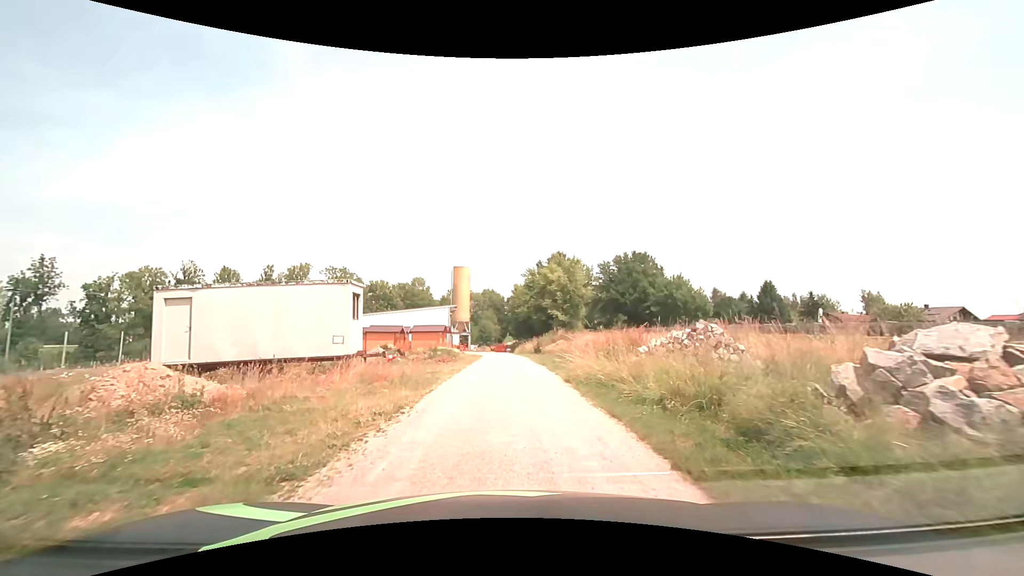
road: unclassified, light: Day
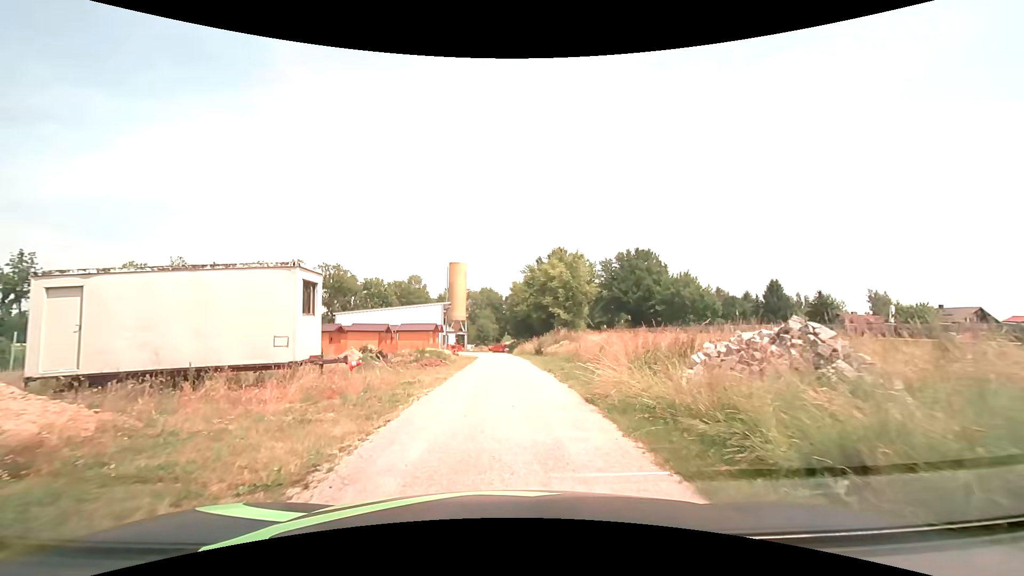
(0.0, +4.1) m; 0°
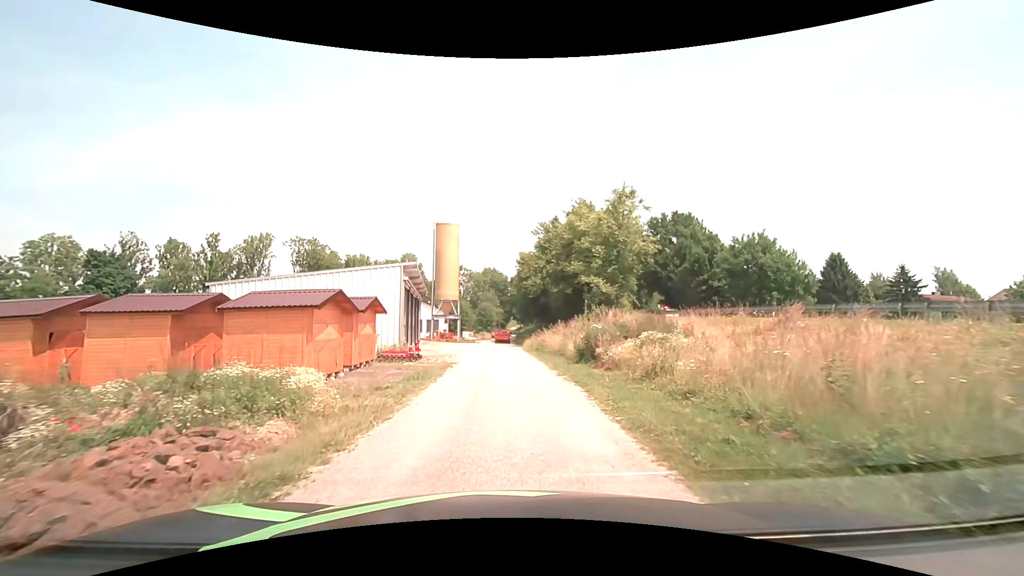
(+0.1, +21.2) m; 0°
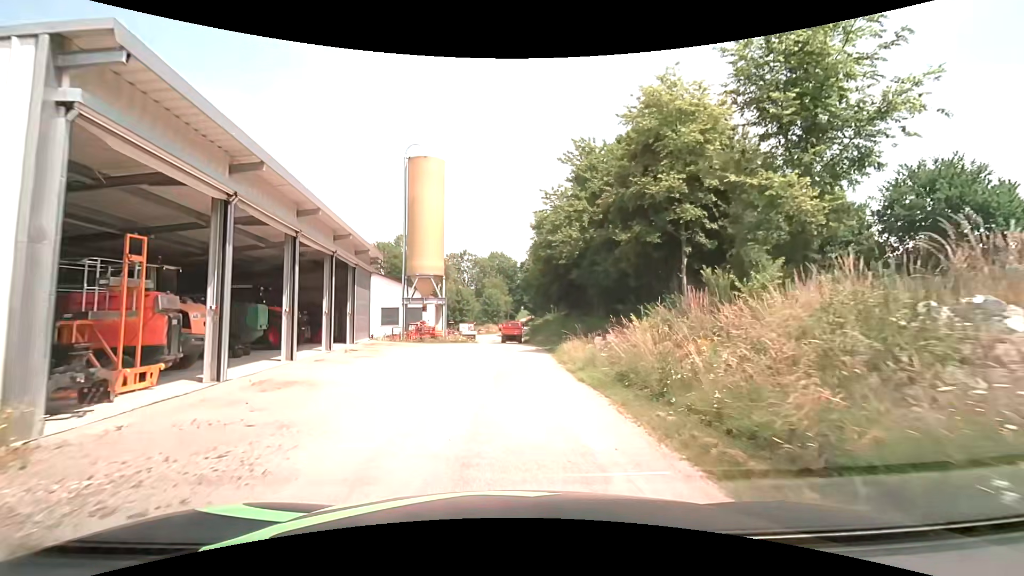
(-0.2, +22.6) m; -1°
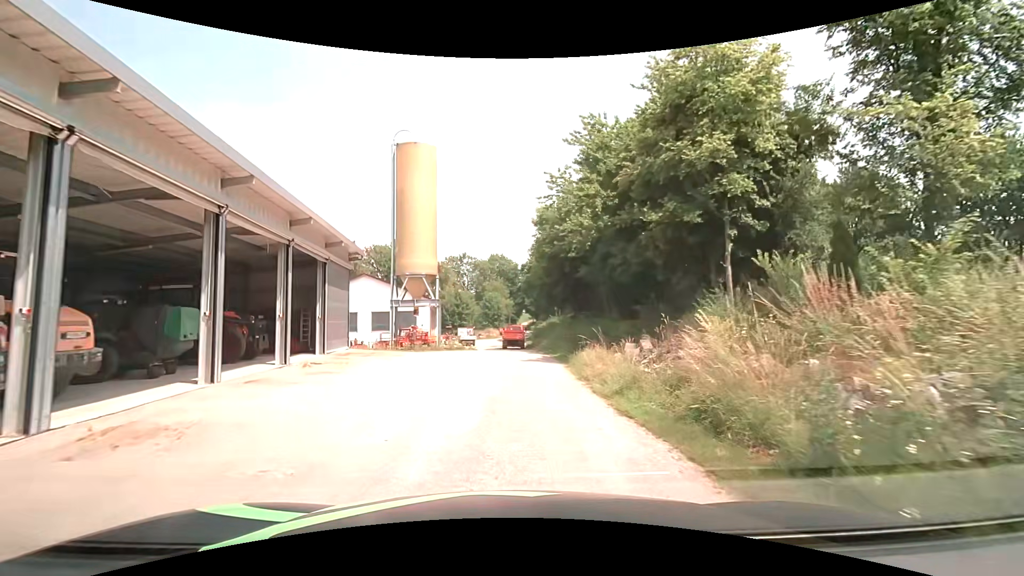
(0.0, +4.2) m; 0°
